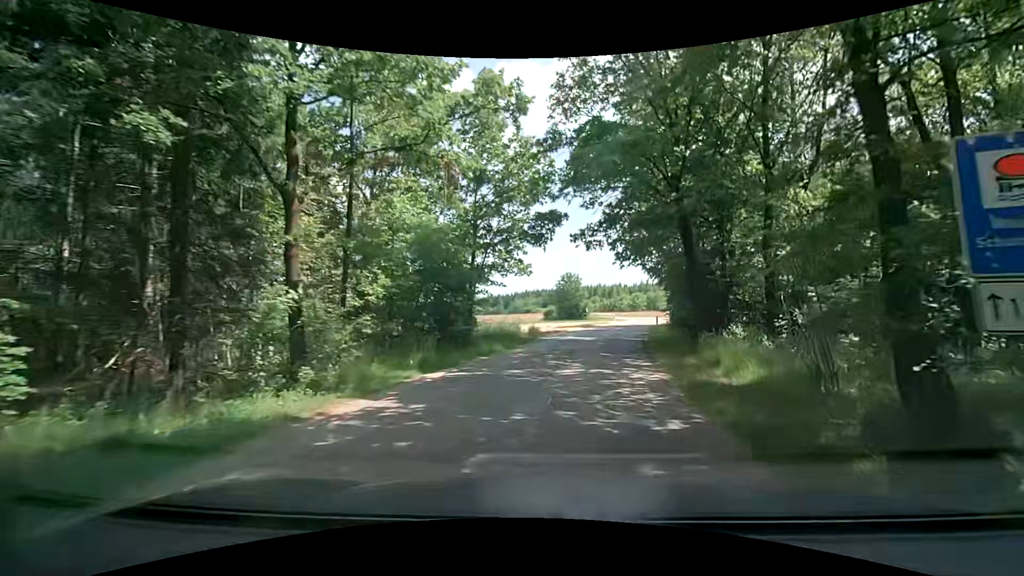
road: unclassified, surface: asphalt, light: Day
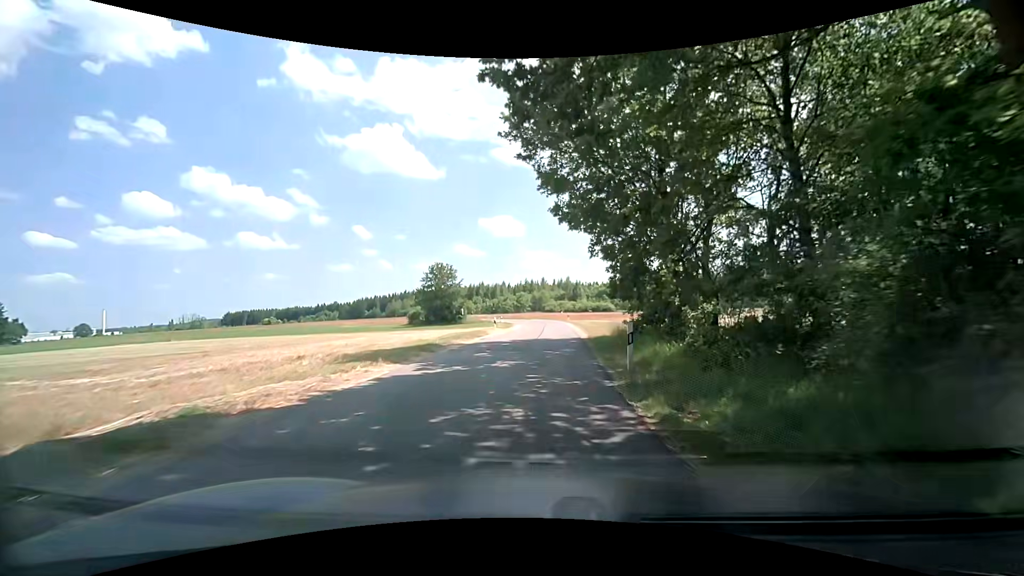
(+3.2, +27.0) m; +12°
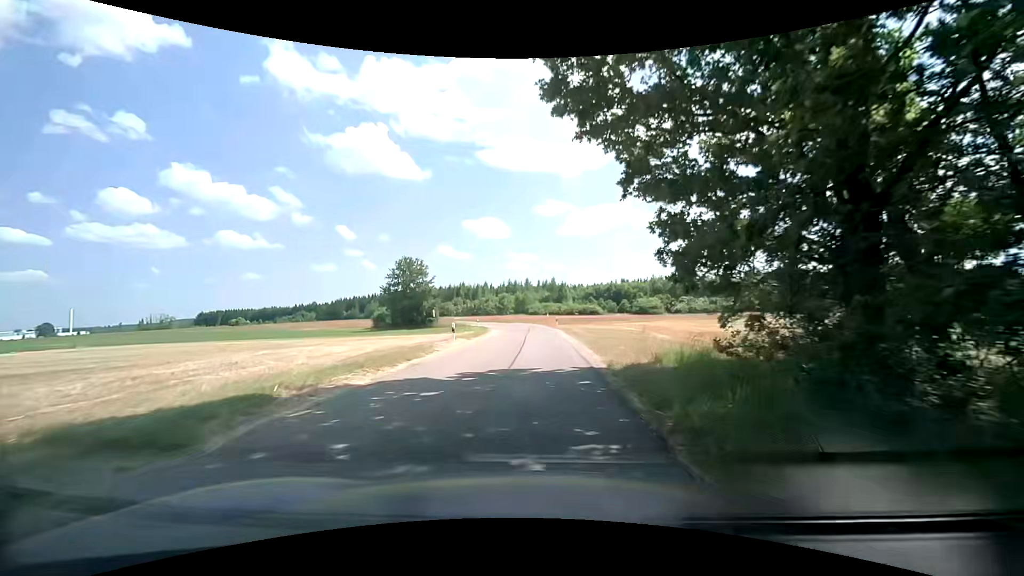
(0.0, +11.4) m; +1°
(0, +10) (0, +20) (0, +30) (0, +40) (0, +50) (-2, +60) (-4, +70) (-7, +79) (-10, +89) (-13, +98) m
